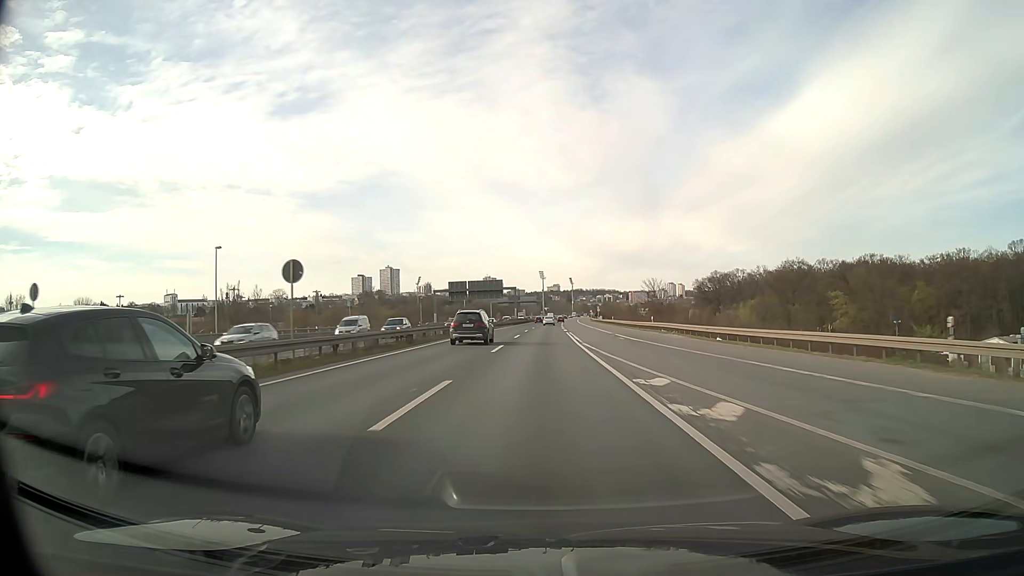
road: motorway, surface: asphalt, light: Day
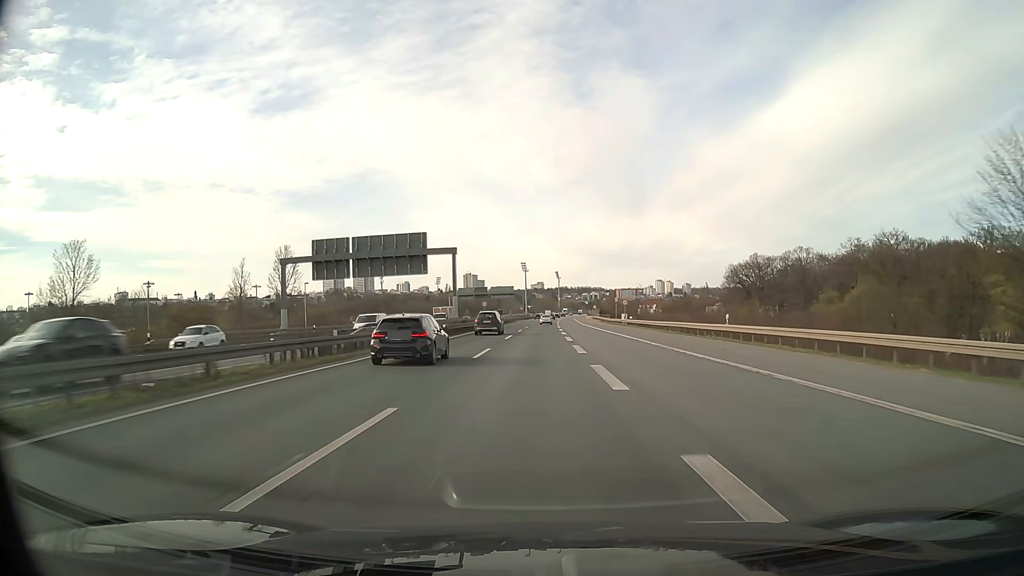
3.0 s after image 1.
(+0.9, +75.8) m; +1°
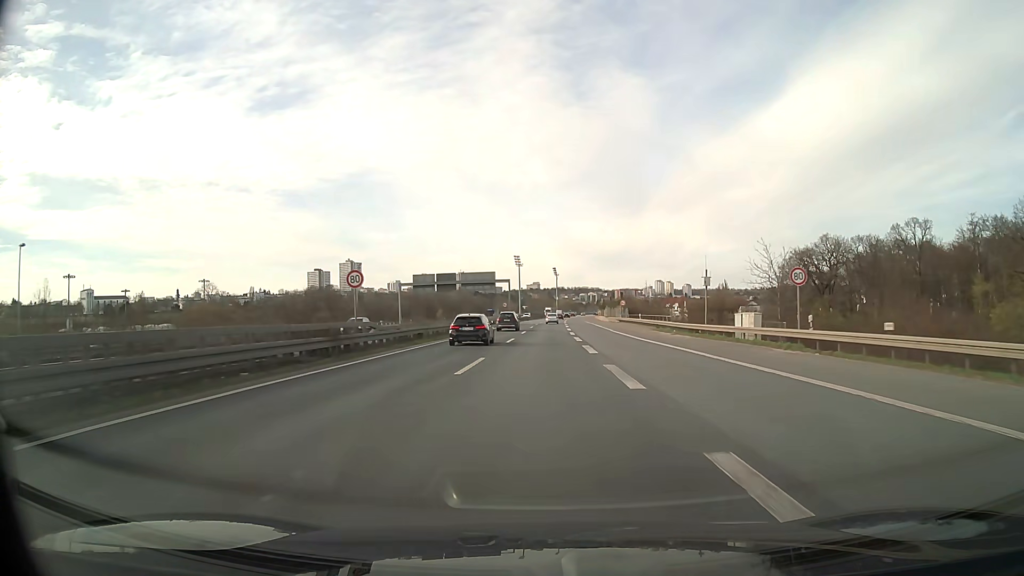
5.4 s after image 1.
(0.0, +59.5) m; 0°
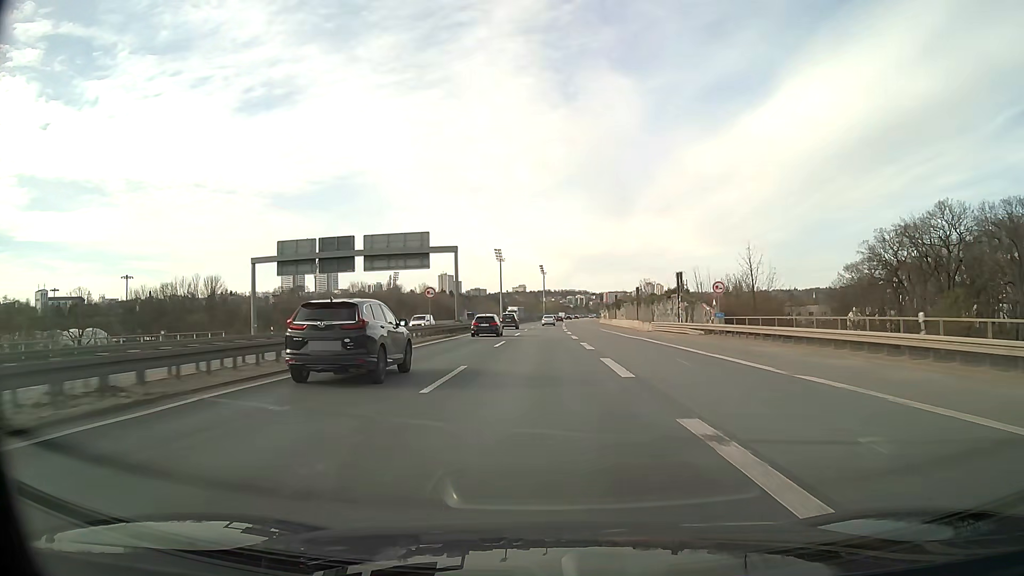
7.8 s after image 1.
(+0.6, +58.1) m; +1°
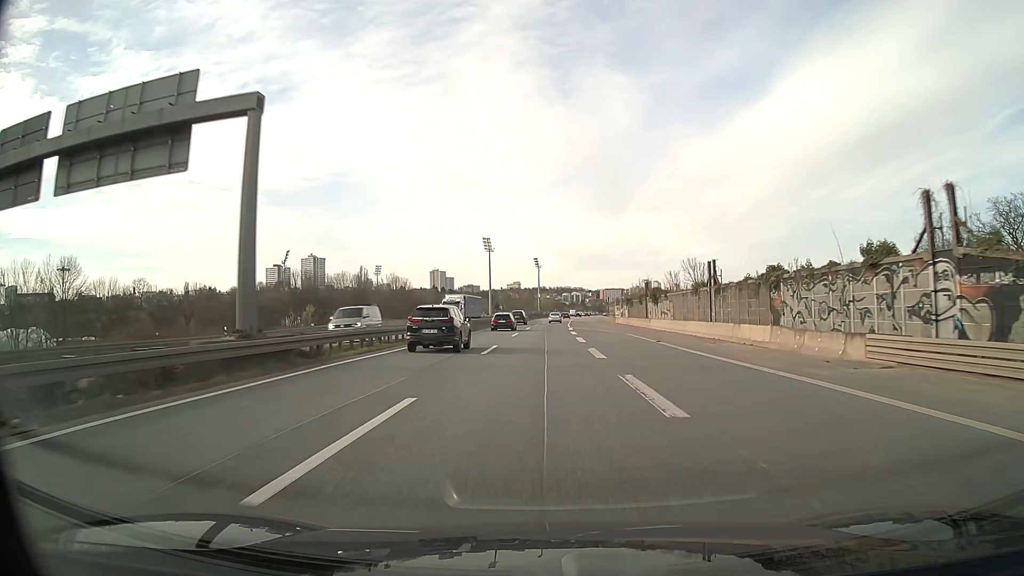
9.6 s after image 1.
(+0.2, +41.3) m; 0°
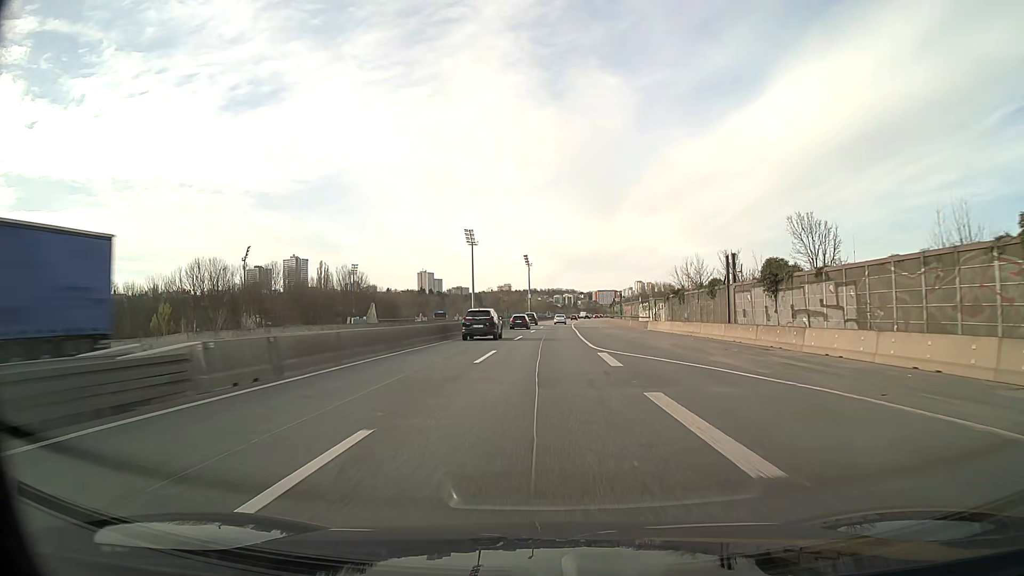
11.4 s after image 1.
(+0.2, +39.1) m; +1°
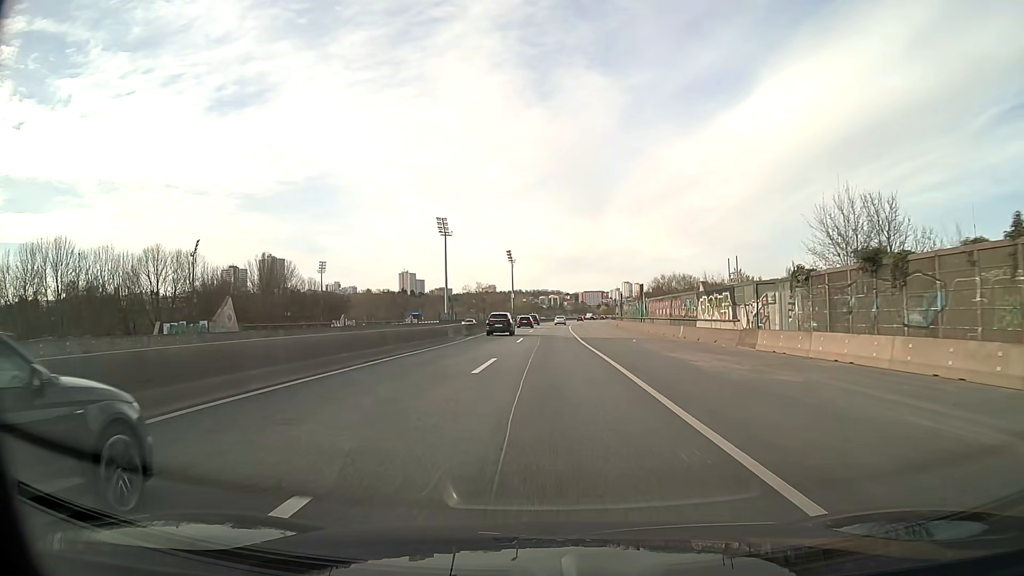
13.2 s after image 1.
(+0.3, +37.4) m; +1°
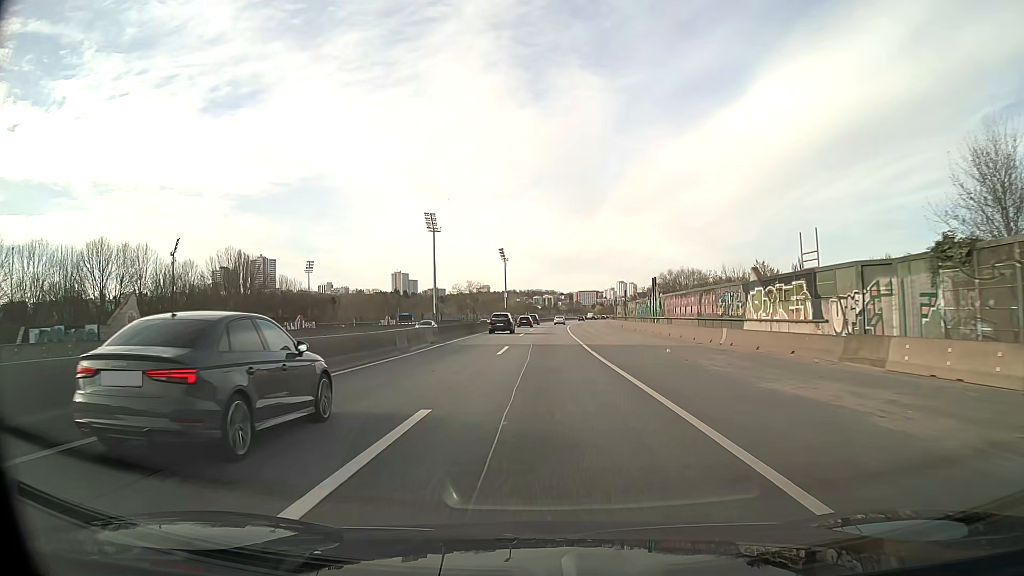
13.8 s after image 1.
(+0.1, +12.3) m; +1°
(0, +10) (0, +20) (0, +30) (0, +40) (+1, +50) (+1, +60) (+1, +70) (+1, +80) (+2, +90) (+2, +100) m
